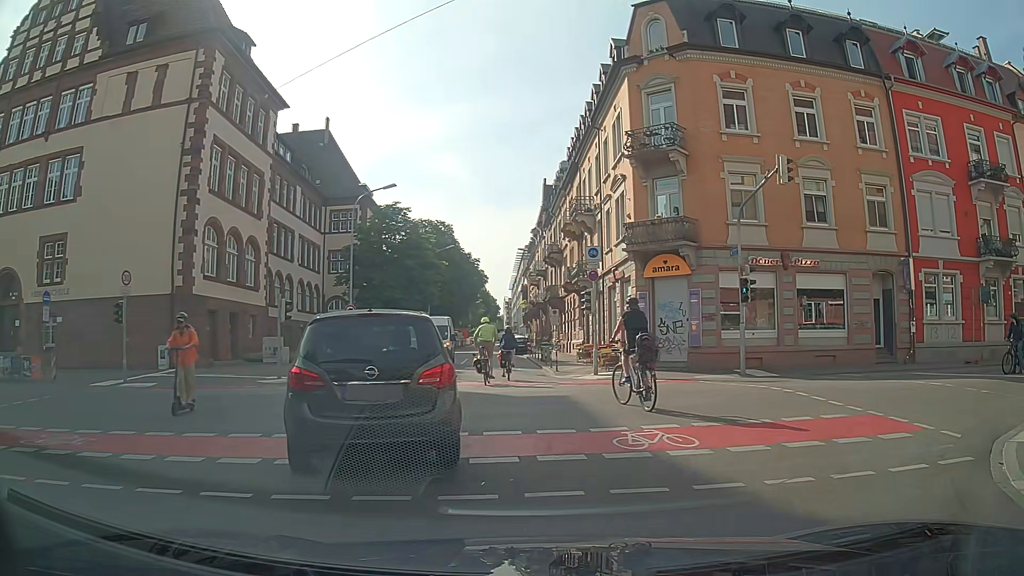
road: residential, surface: asphalt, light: Day
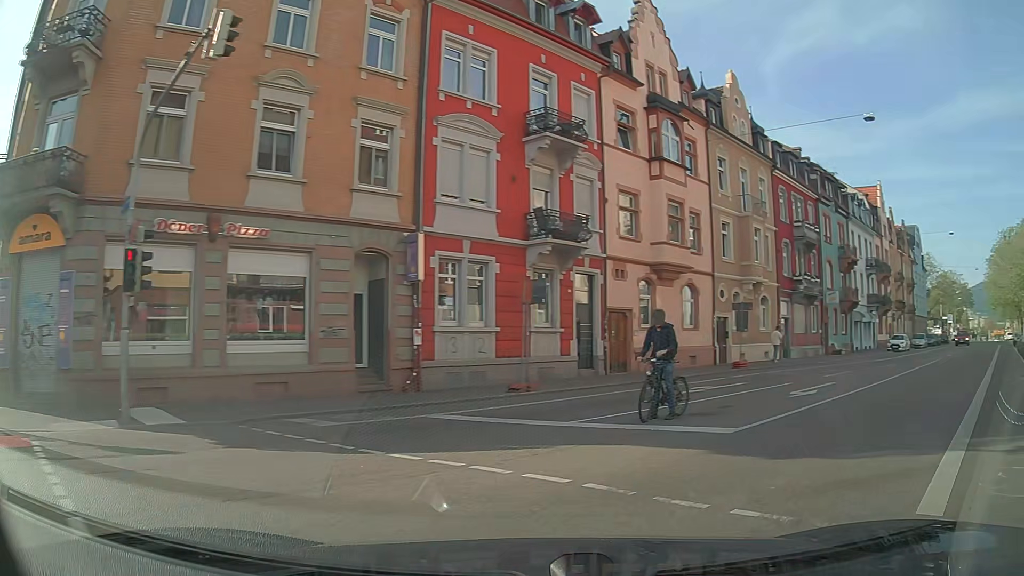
(+3.5, +9.5) m; +45°
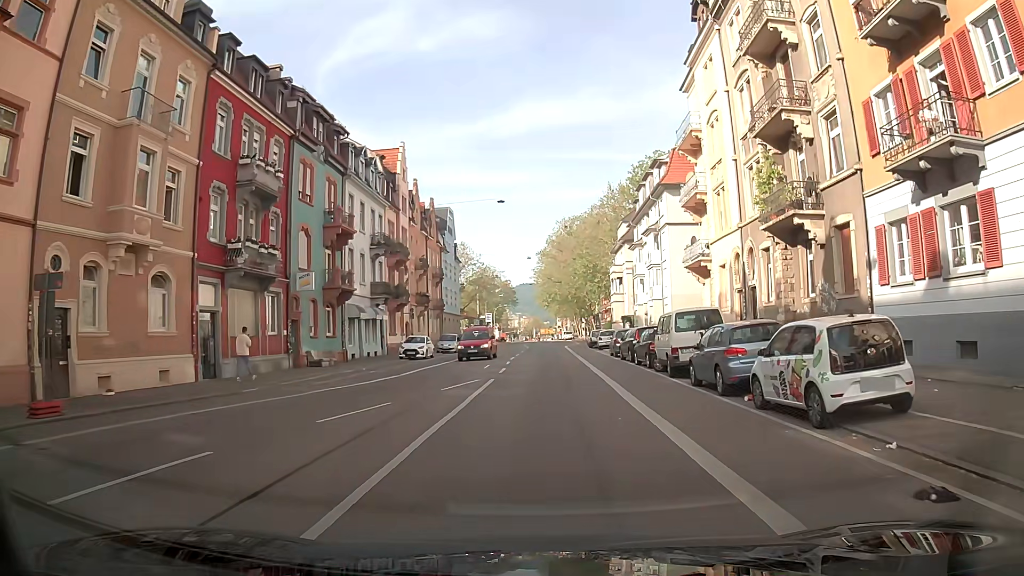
(+8.9, +15.3) m; +41°
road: secondary
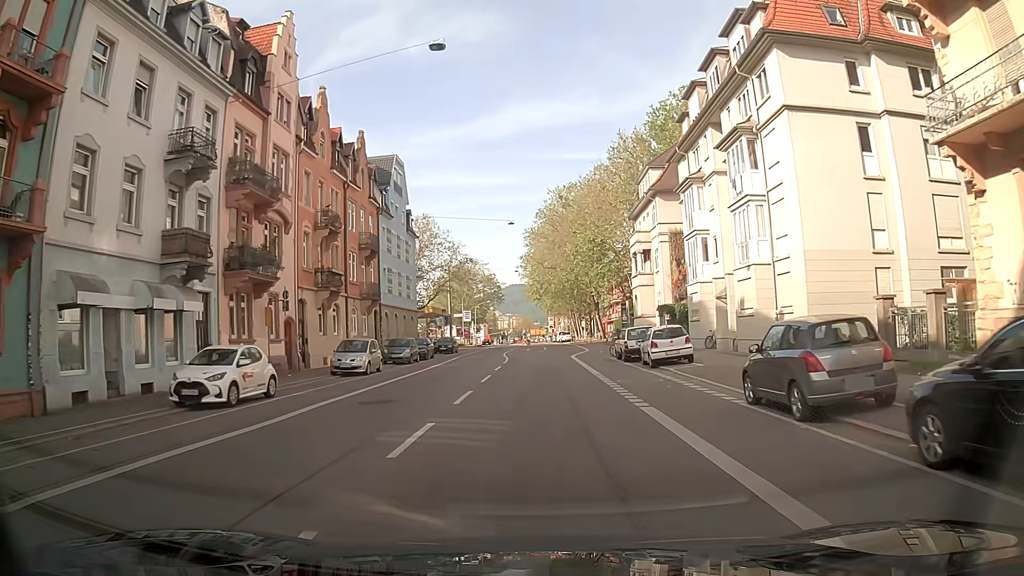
(0.0, +27.3) m; +1°
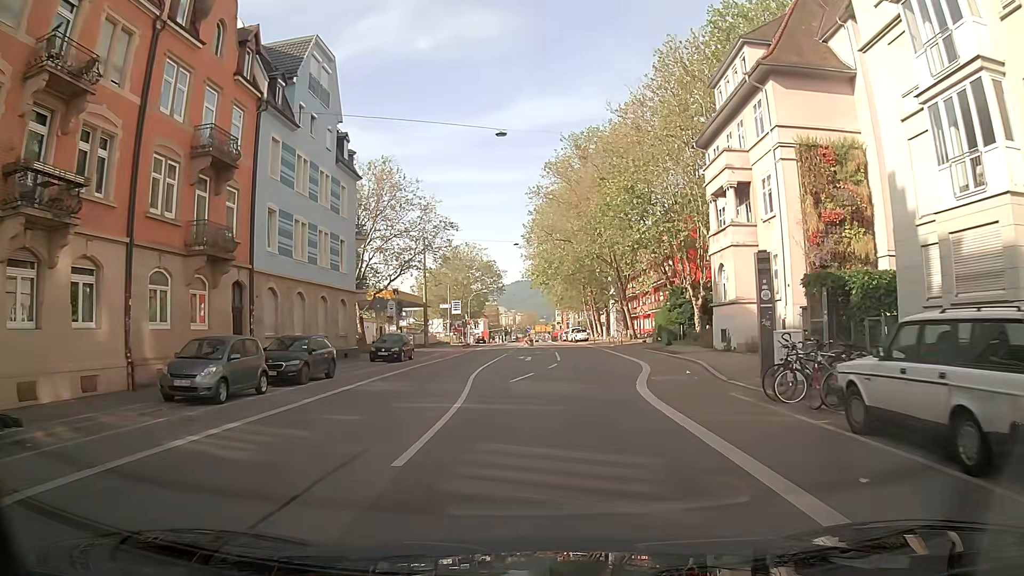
(-0.4, +24.7) m; -1°
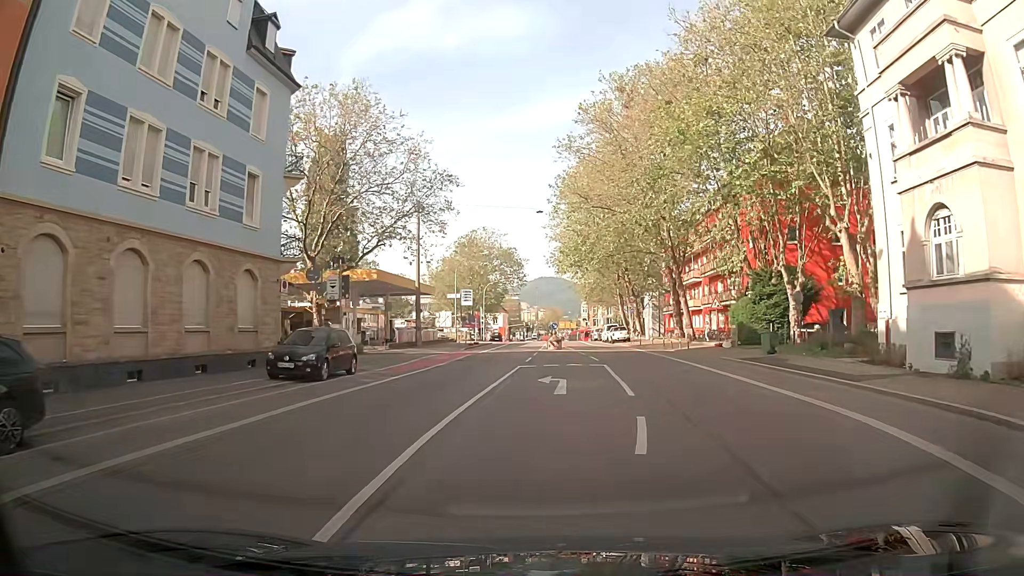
(-0.4, +16.5) m; -2°
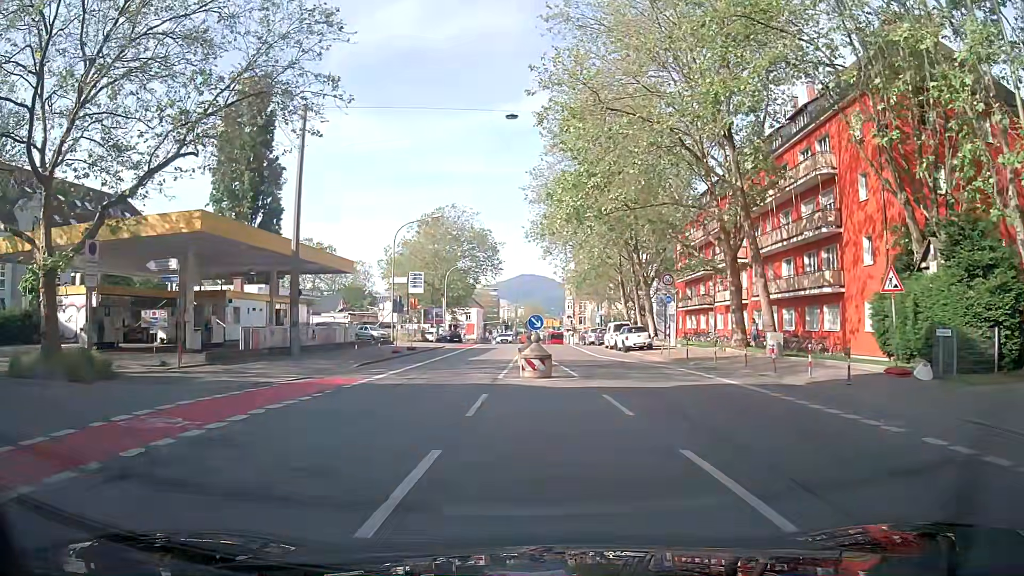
(+0.8, +22.3) m; +2°
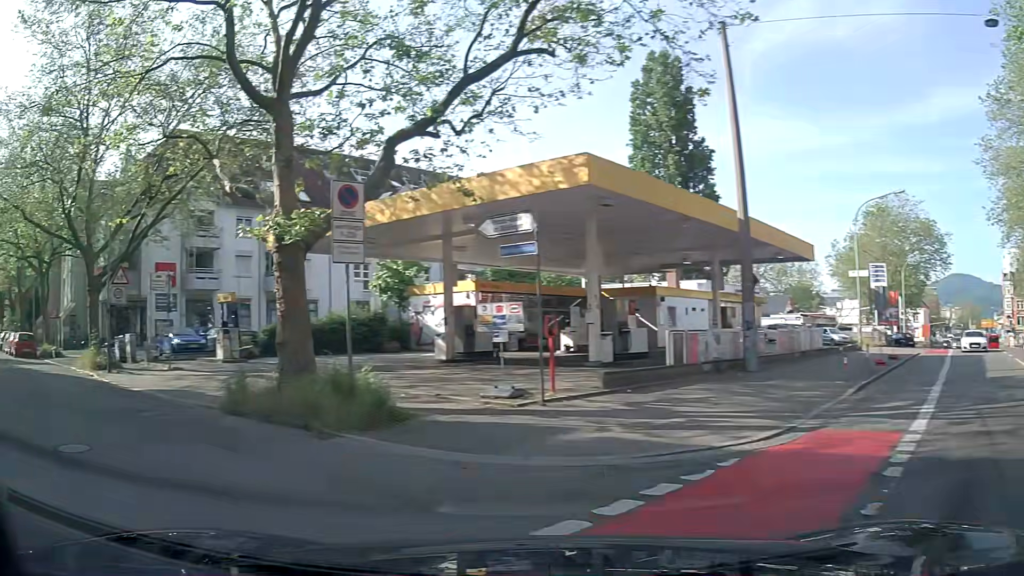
(-2.3, +8.7) m; -40°
